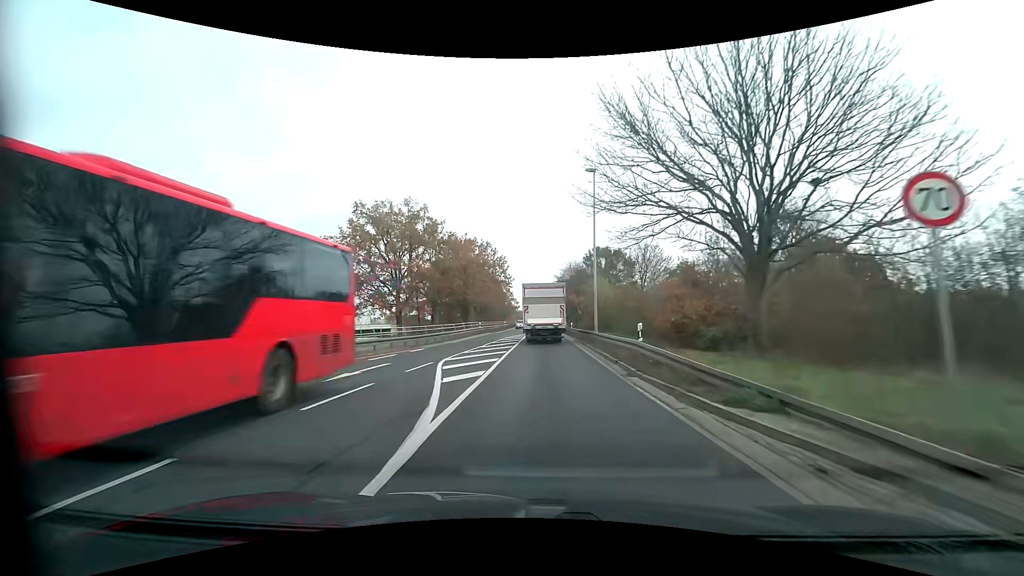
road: primary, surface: asphalt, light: Day
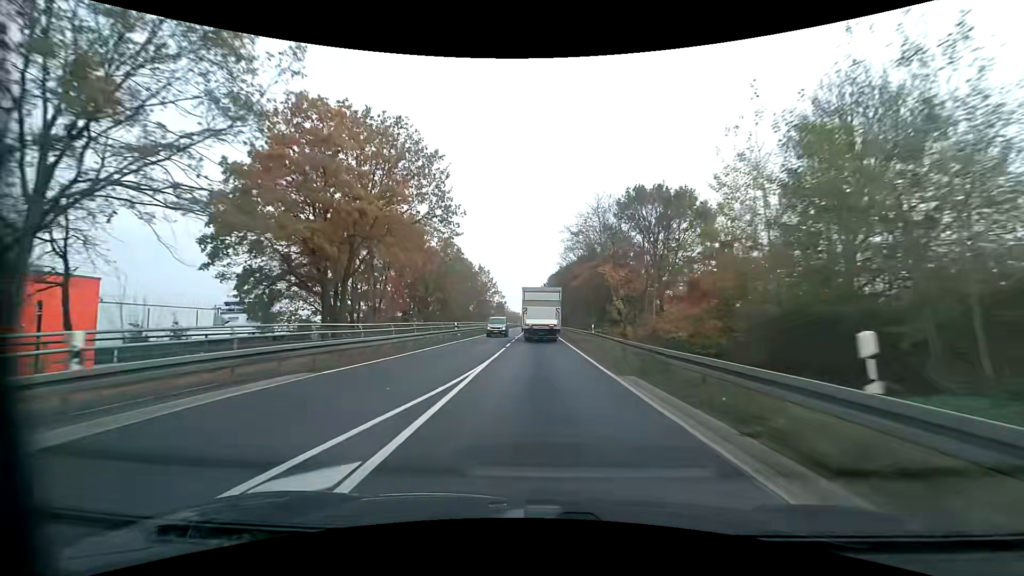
(+0.4, +47.1) m; +1°
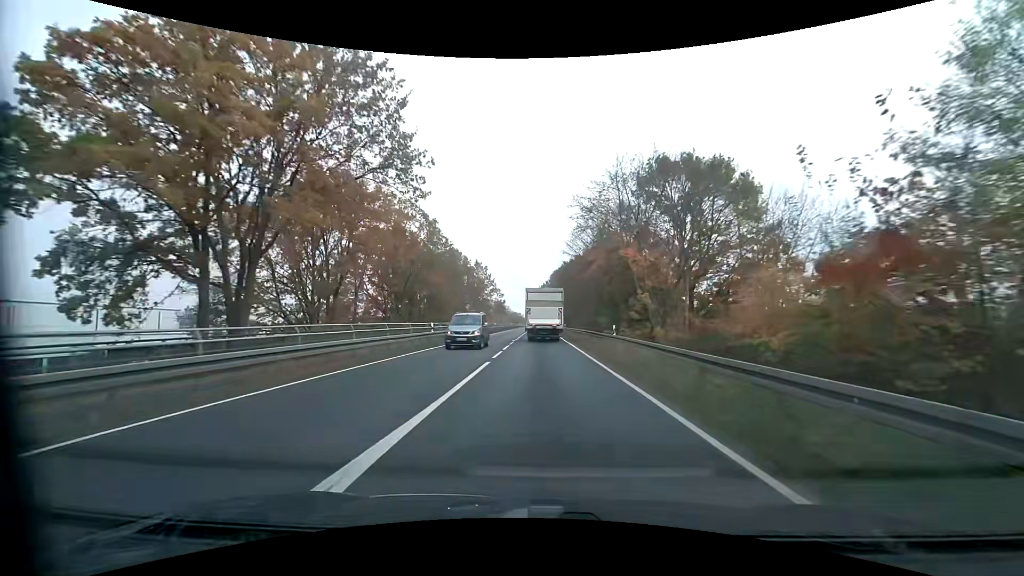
(0.0, +9.5) m; 0°
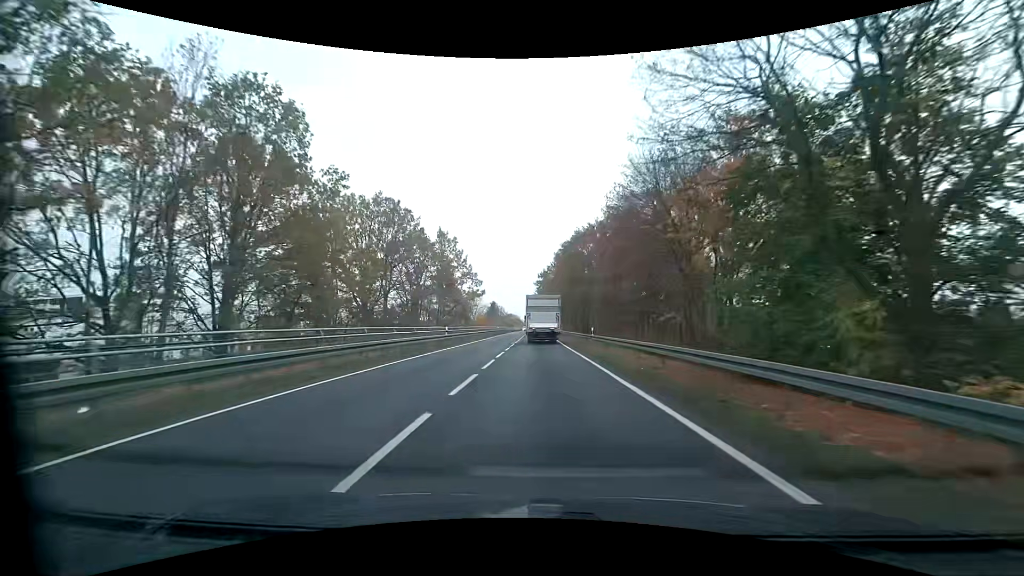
(-0.1, +39.0) m; 0°
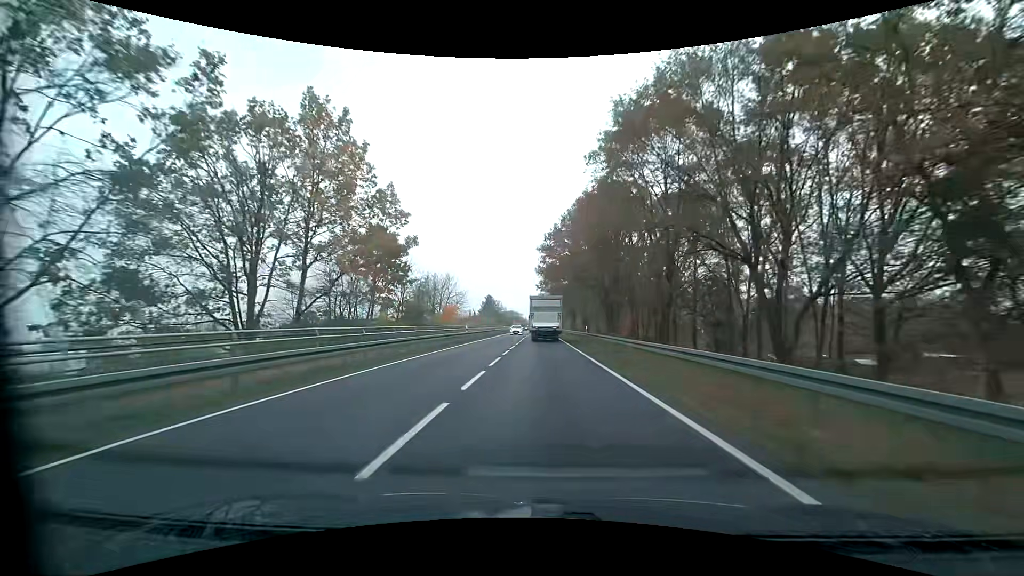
(-0.3, +41.1) m; 0°
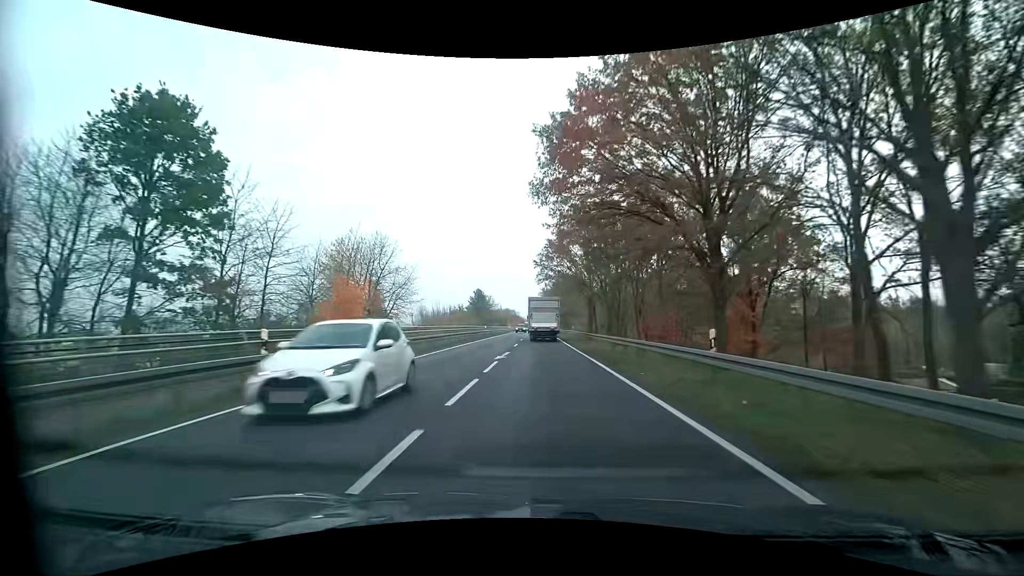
(-0.1, +32.0) m; 0°
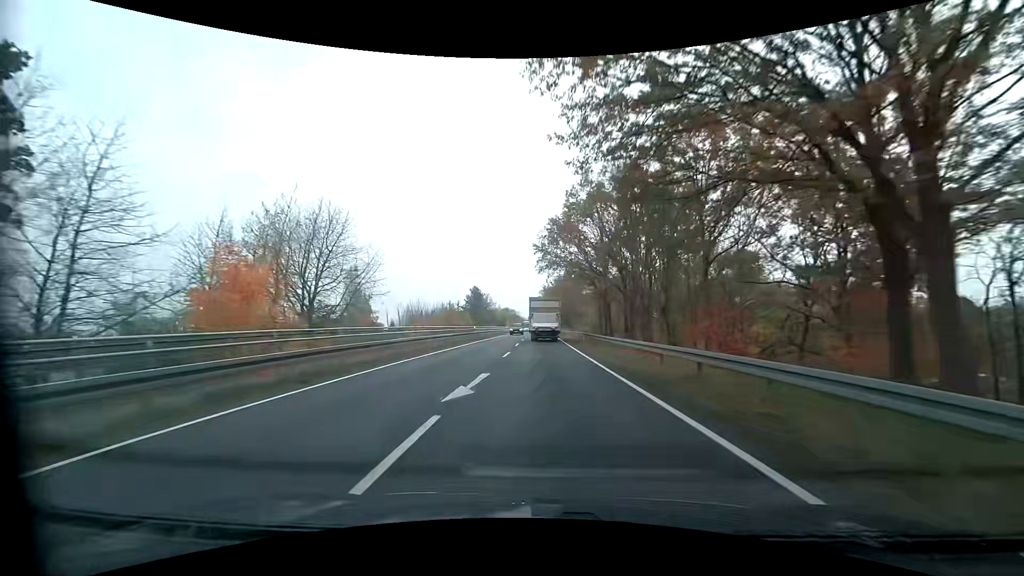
(0.0, +10.9) m; 0°
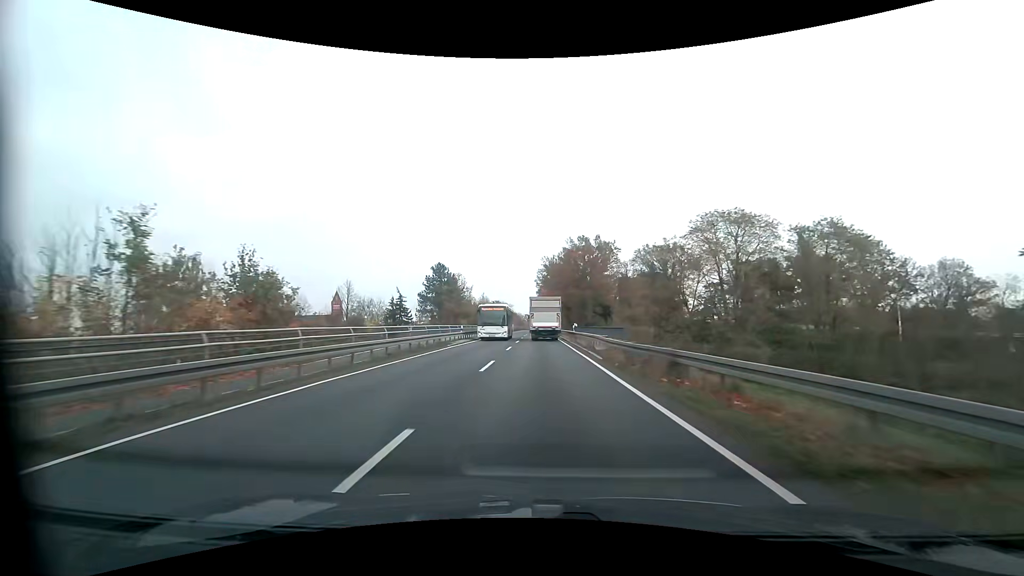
(+0.3, +54.8) m; 0°
(0, +10) (0, +20) (0, +30) (0, +40) (0, +50) (0, +60) (0, +70) (0, +80) (0, +90) (0, +100) m
